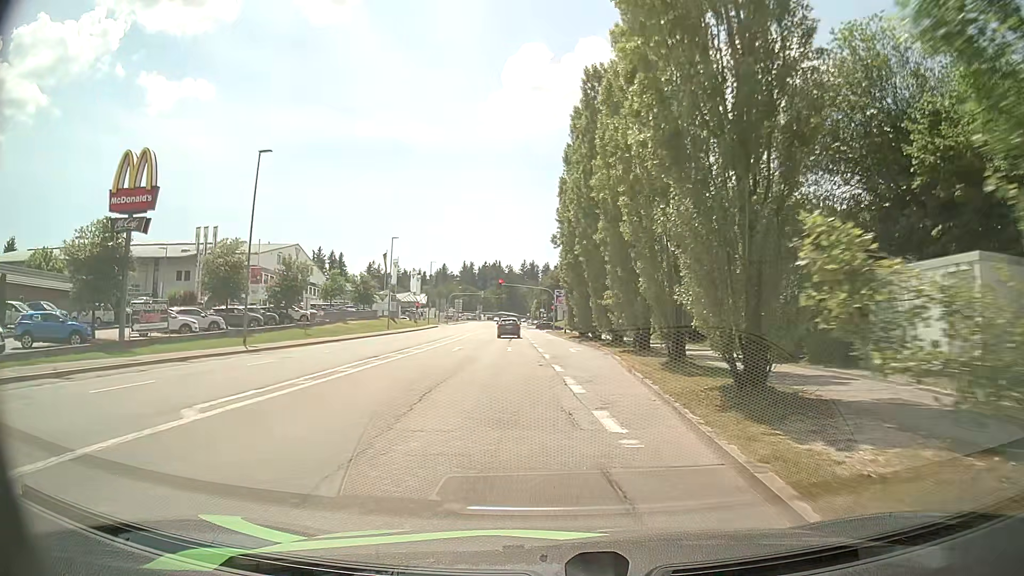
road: tertiary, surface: asphalt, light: Day
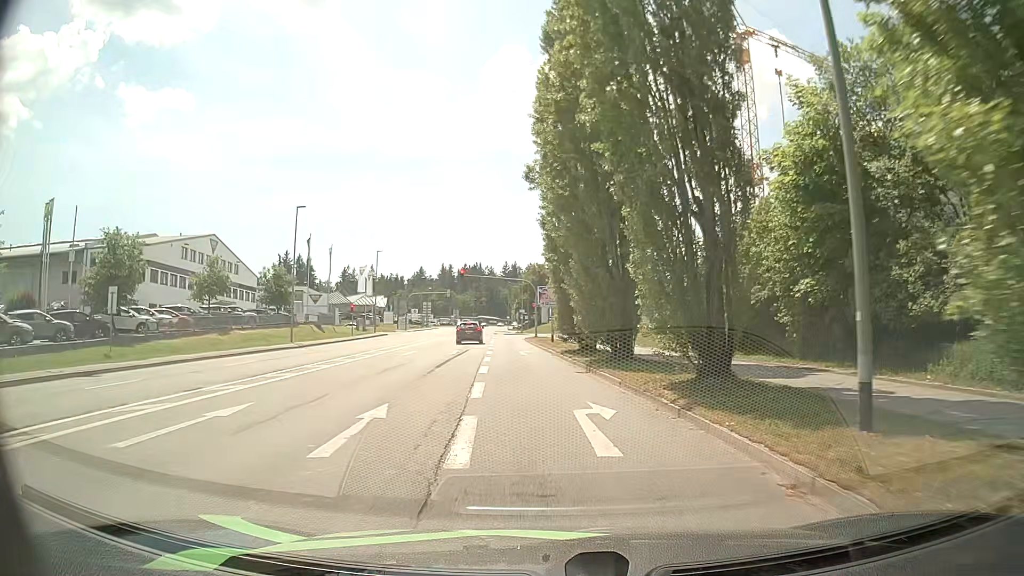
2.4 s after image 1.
(+0.2, +24.6) m; +1°
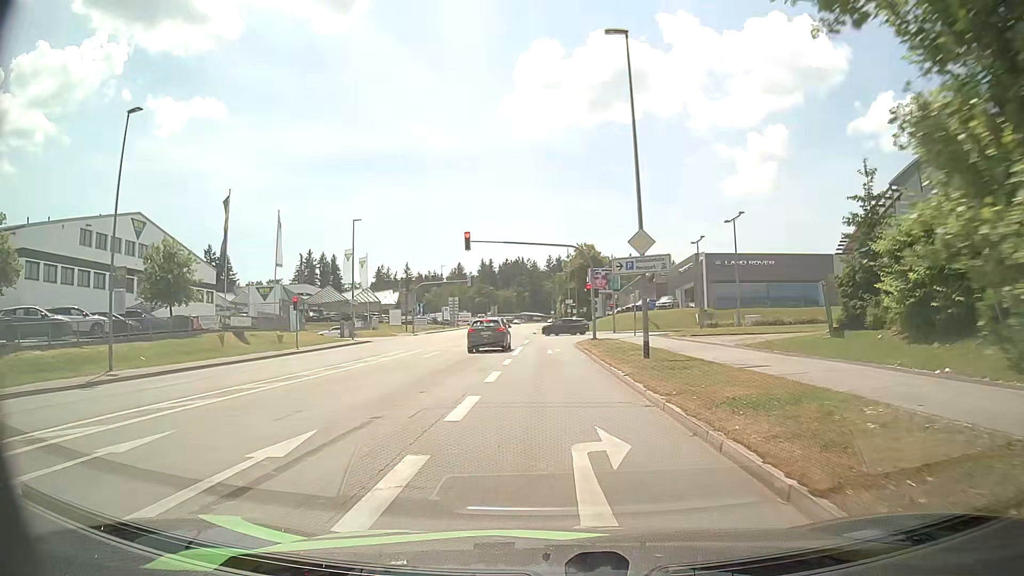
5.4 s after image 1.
(-1.1, +27.4) m; -4°
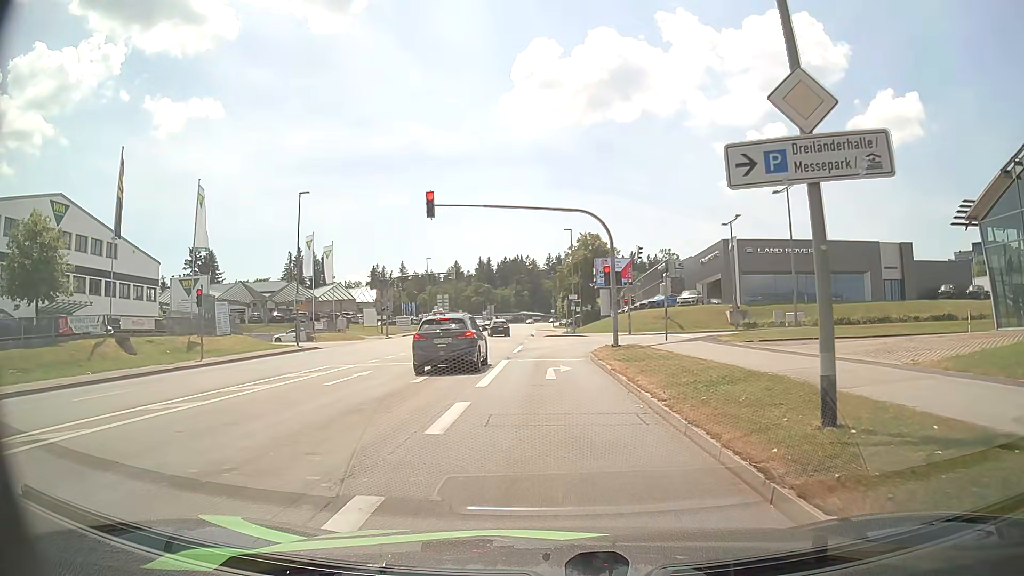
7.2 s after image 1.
(-0.1, +12.8) m; -1°
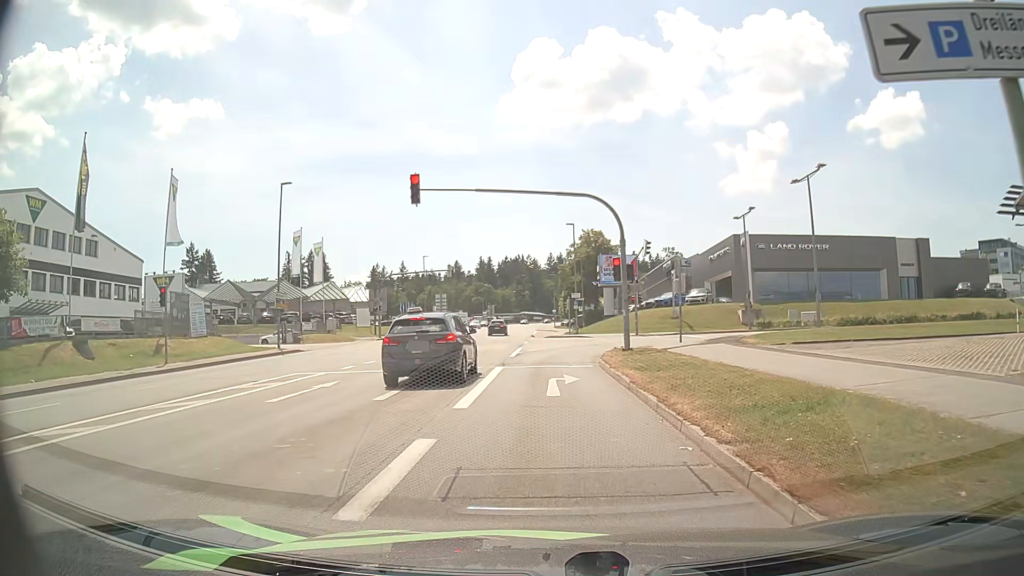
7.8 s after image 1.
(0.0, +3.5) m; 0°
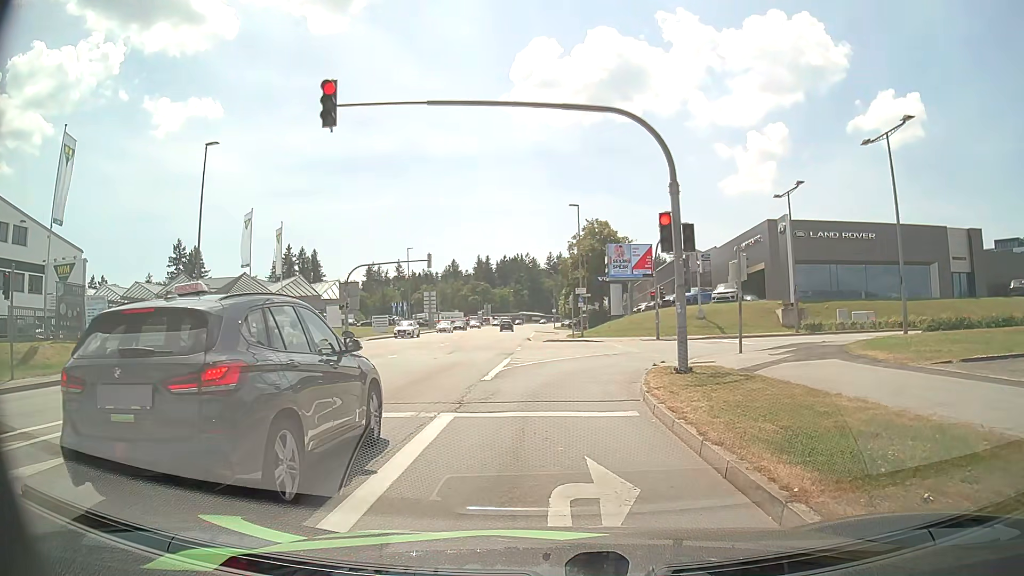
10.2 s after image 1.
(0.0, +10.1) m; 0°
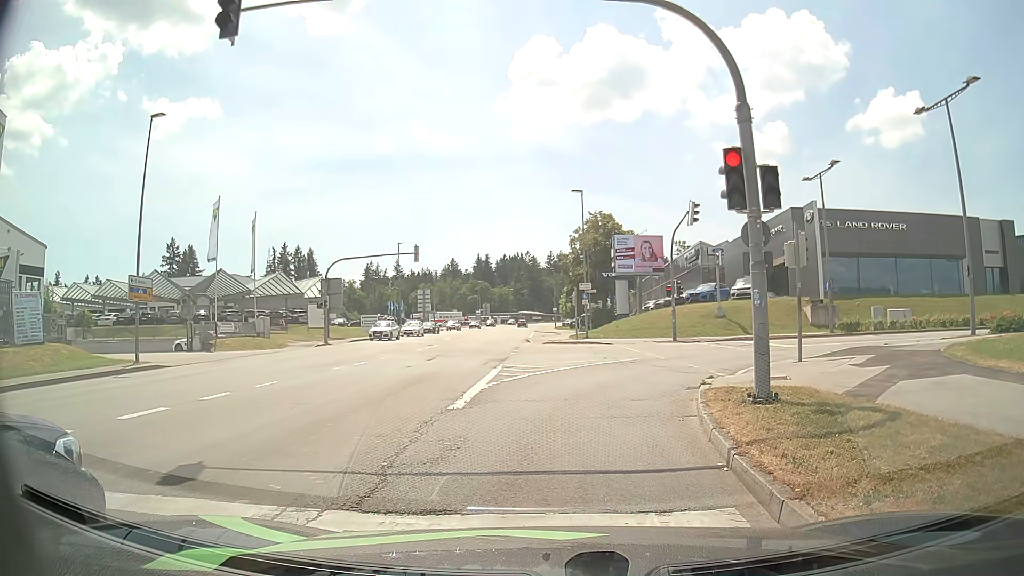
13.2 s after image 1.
(+0.1, +5.1) m; +1°
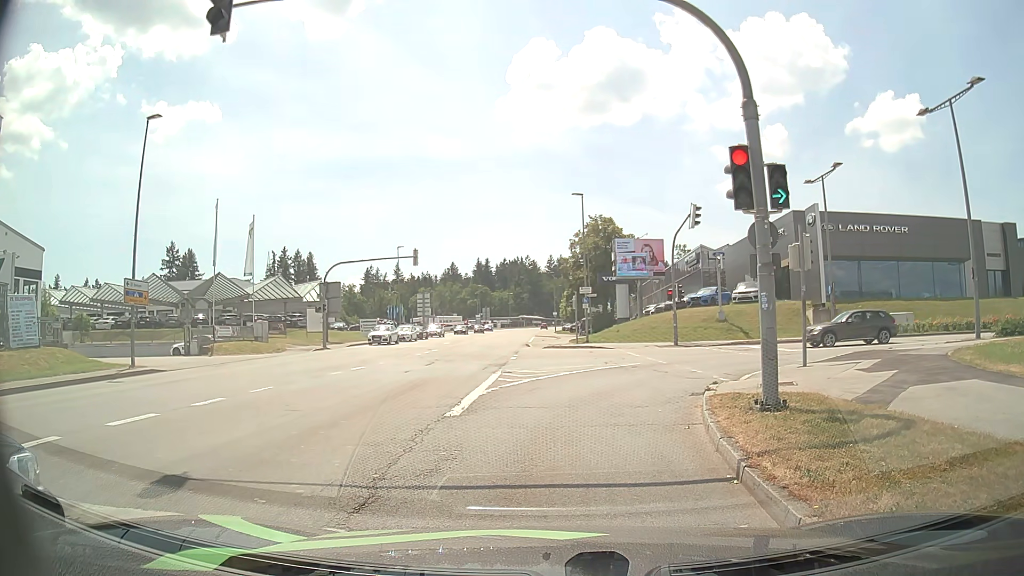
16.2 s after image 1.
(0.0, +0.4) m; 0°
(0, +10) (+3, +19) (+11, +25) (+21, +26) (+31, +26) (+41, +25) (+50, +23) (+60, +22) (+70, +19) (+80, +17) m
